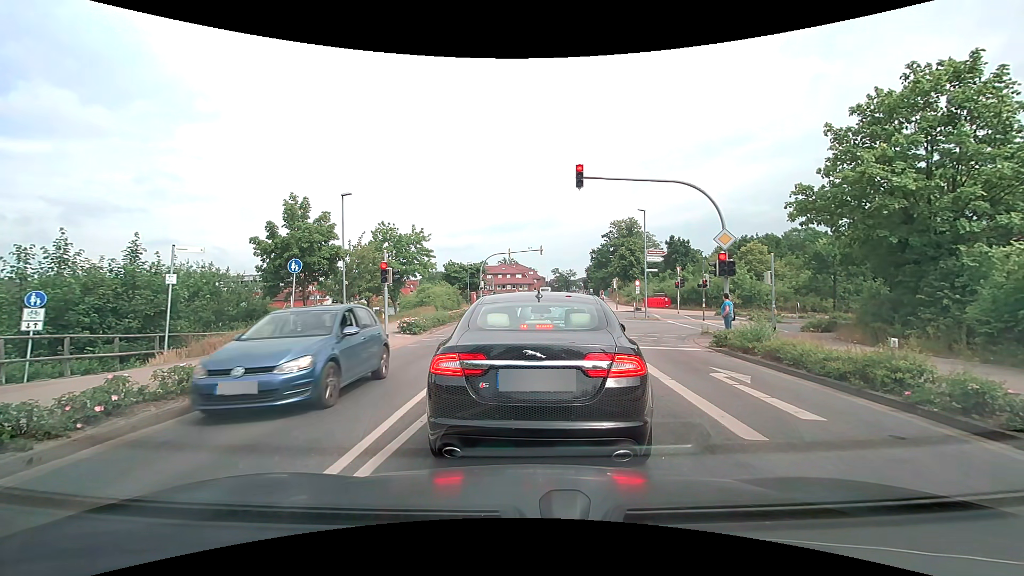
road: secondary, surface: asphalt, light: Day
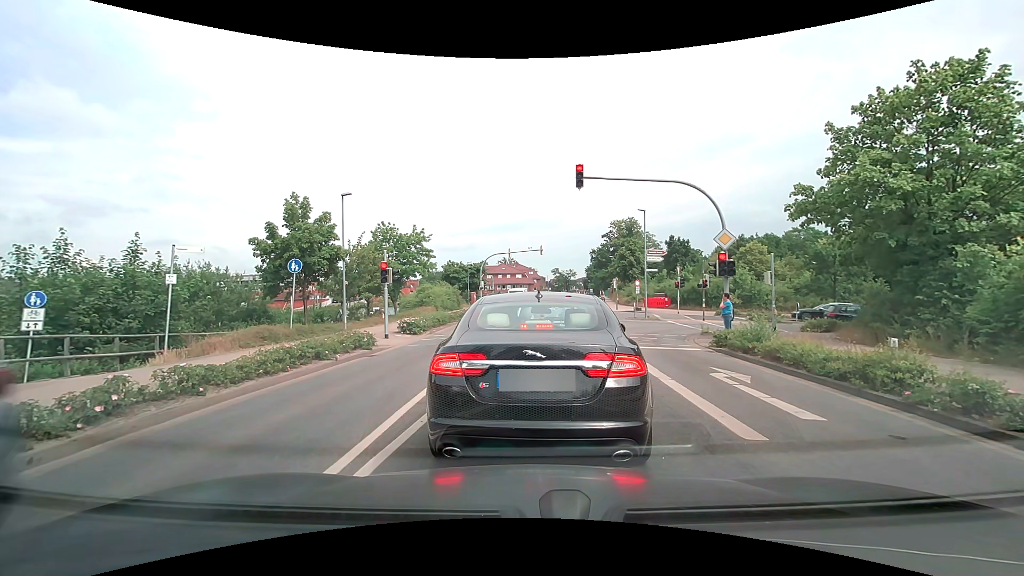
(0.0, 0.0) m; 0°
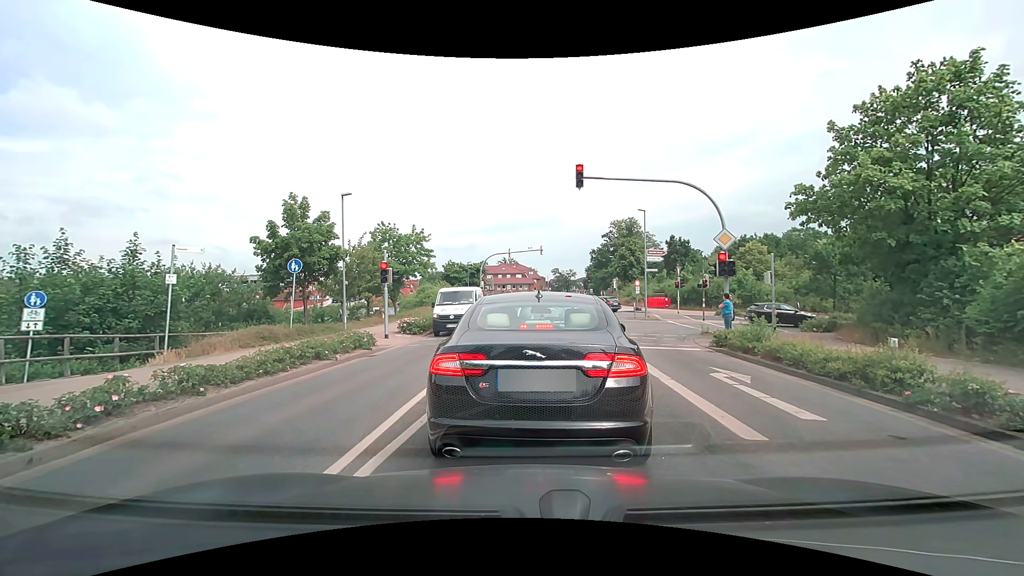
(0.0, 0.0) m; 0°
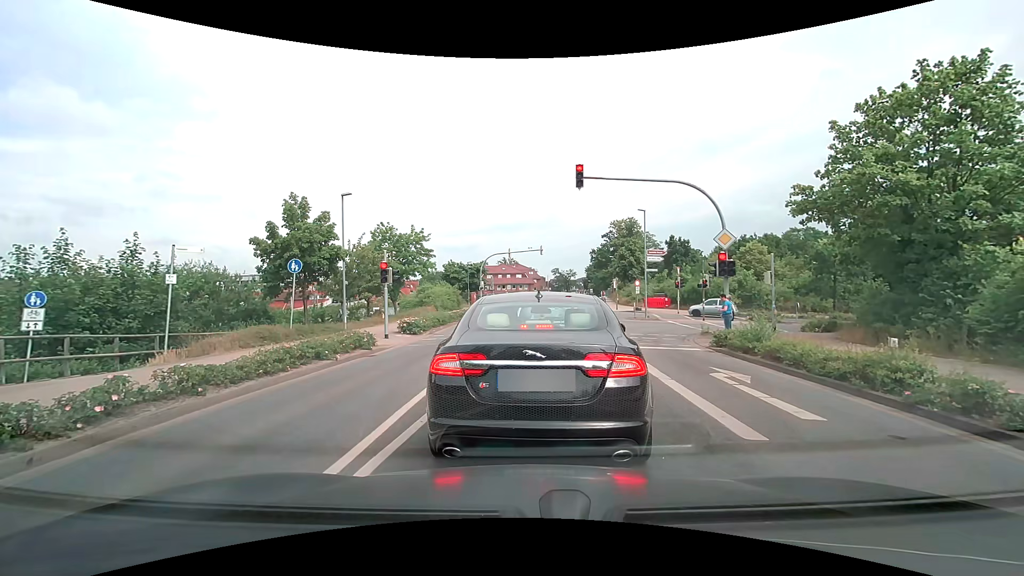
(0.0, 0.0) m; 0°
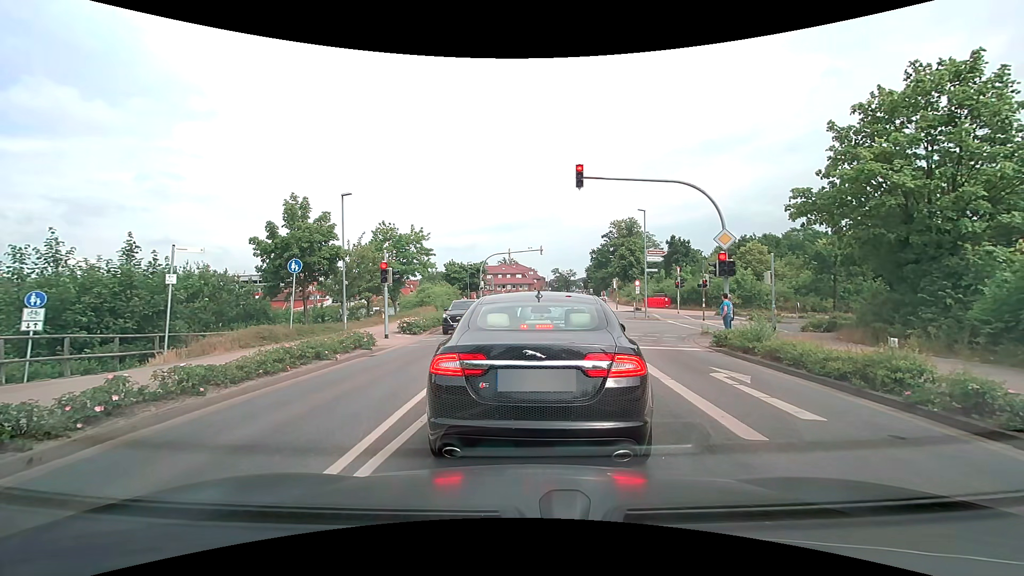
(0.0, 0.0) m; 0°
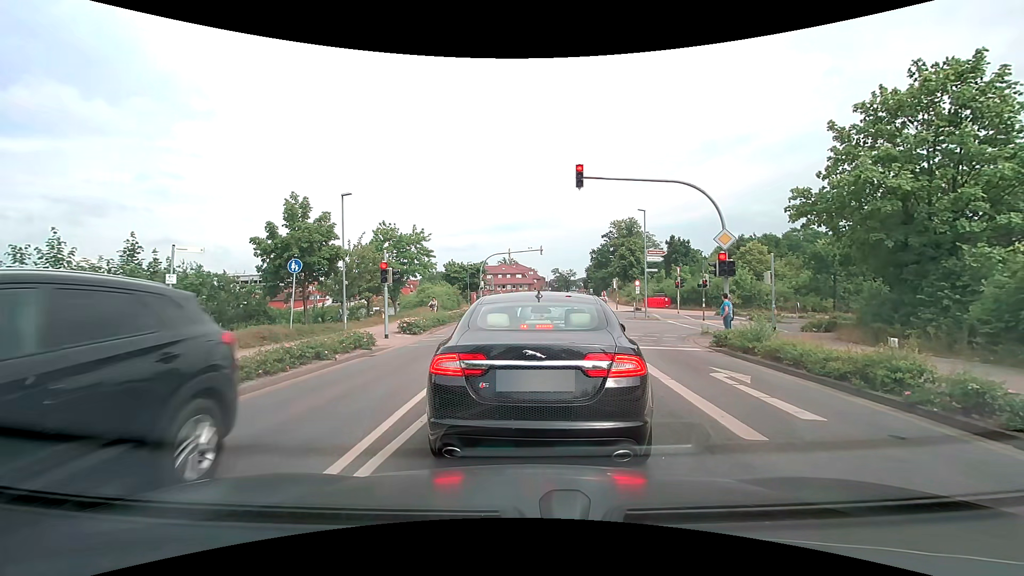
(0.0, 0.0) m; 0°
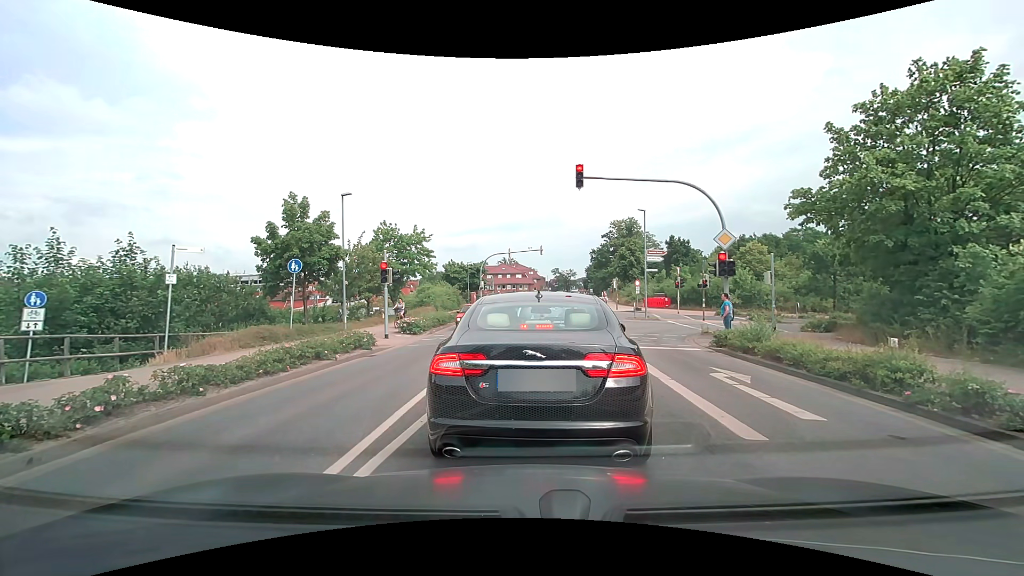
(0.0, 0.0) m; 0°
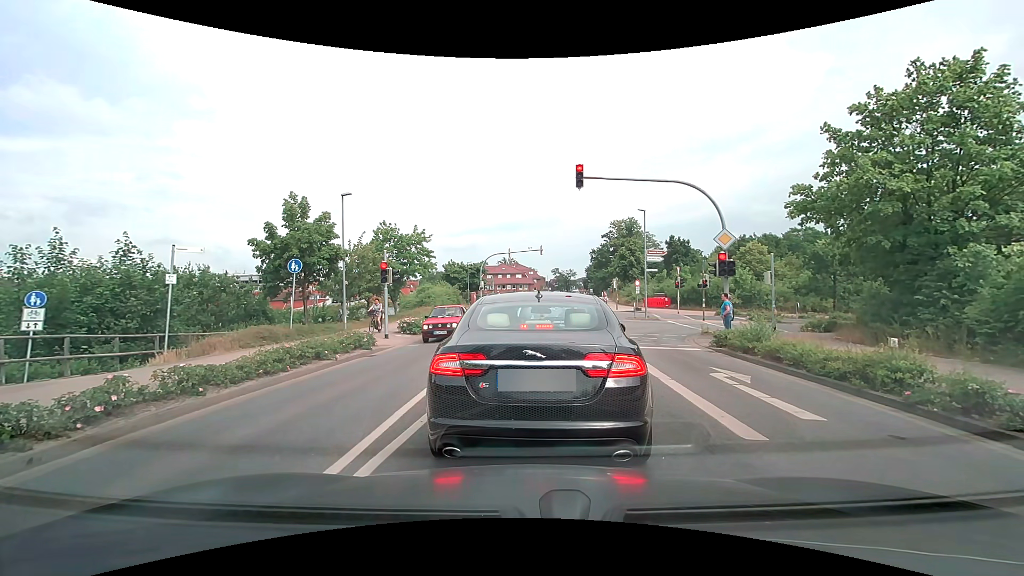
(0.0, 0.0) m; 0°
